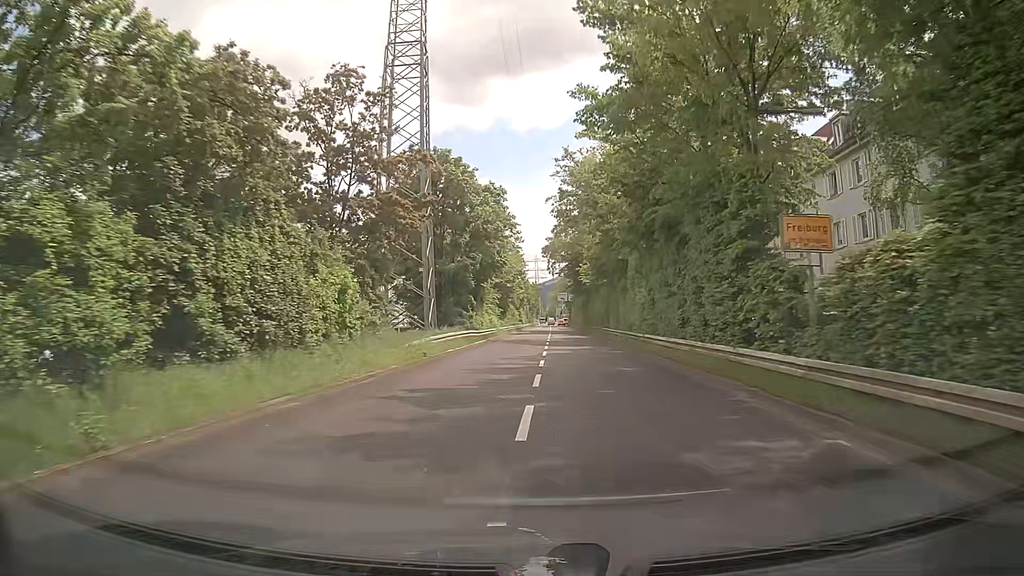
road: trunk_link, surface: asphalt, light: Day
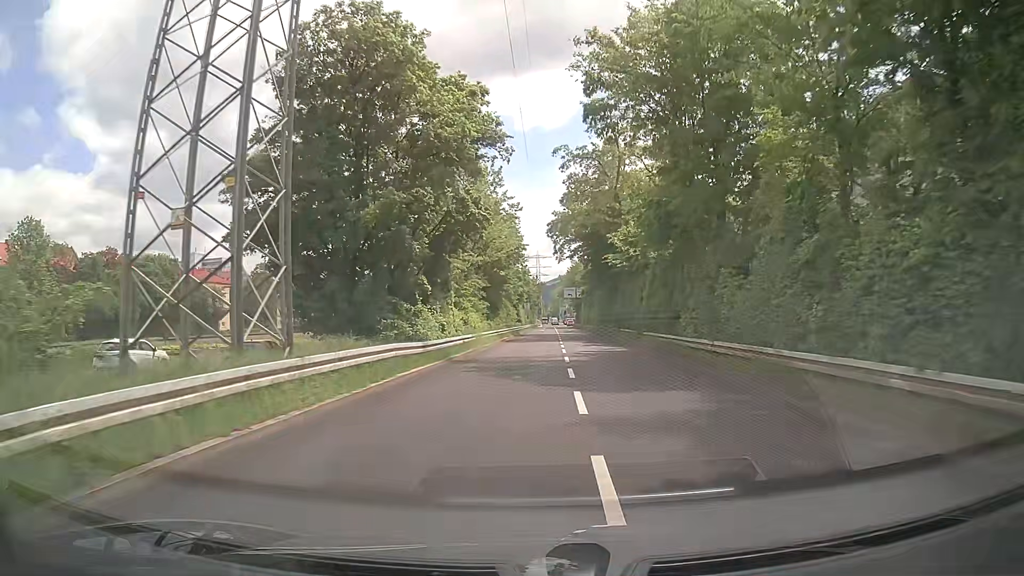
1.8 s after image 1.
(+0.3, +21.9) m; +1°
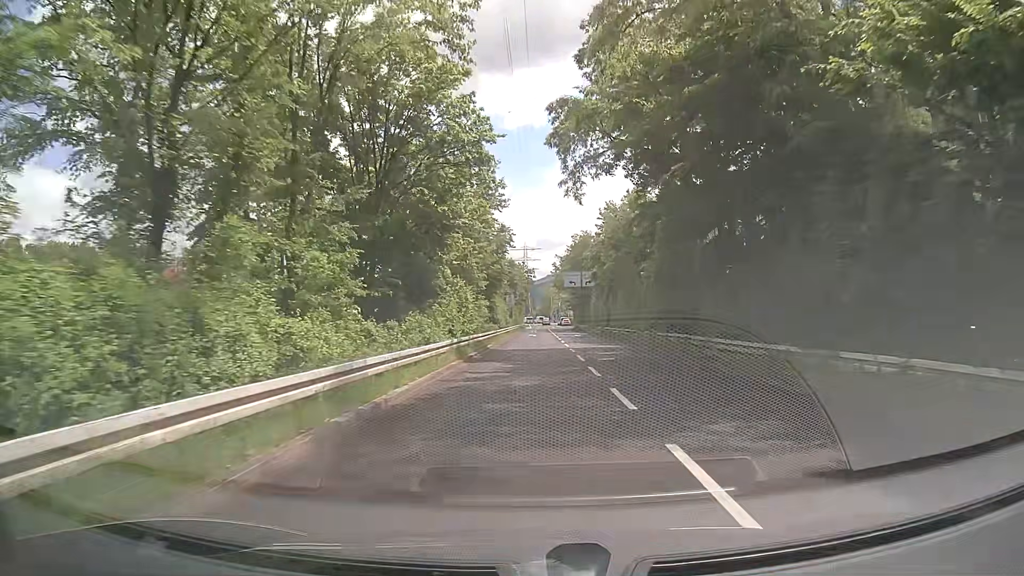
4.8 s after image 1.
(-0.2, +35.7) m; 0°
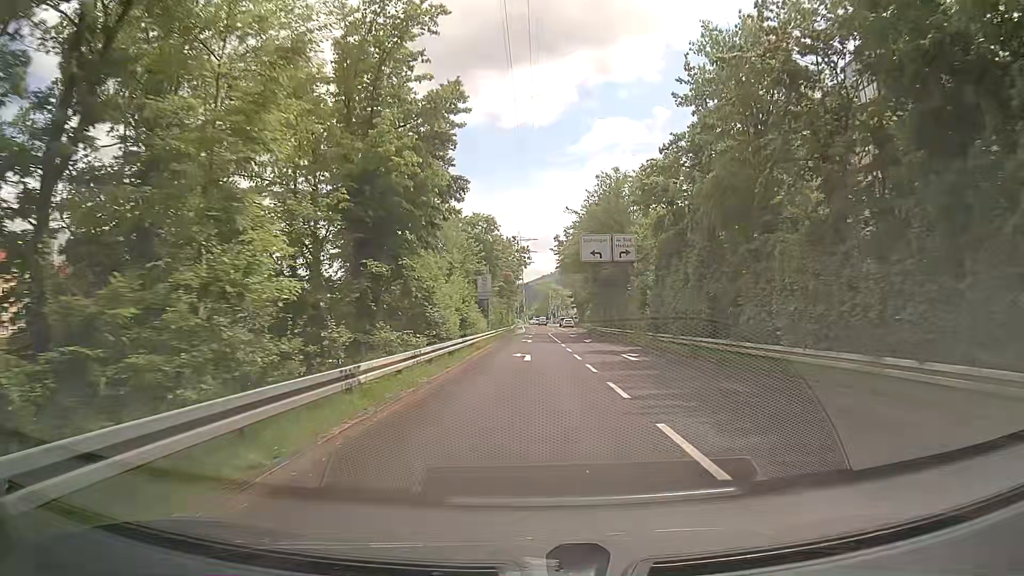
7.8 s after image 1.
(+0.5, +34.7) m; 0°
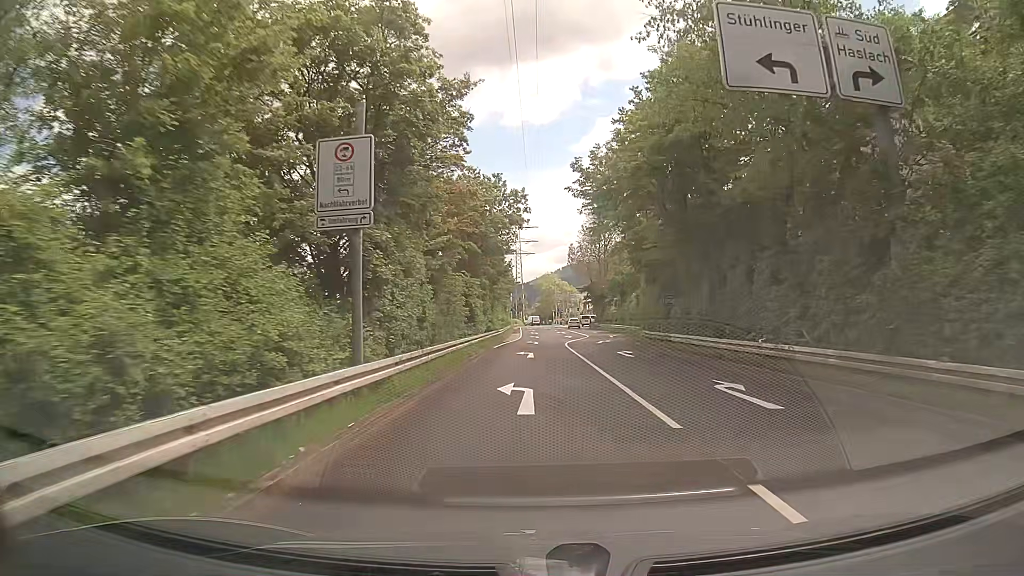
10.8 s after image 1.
(+0.5, +33.4) m; +1°
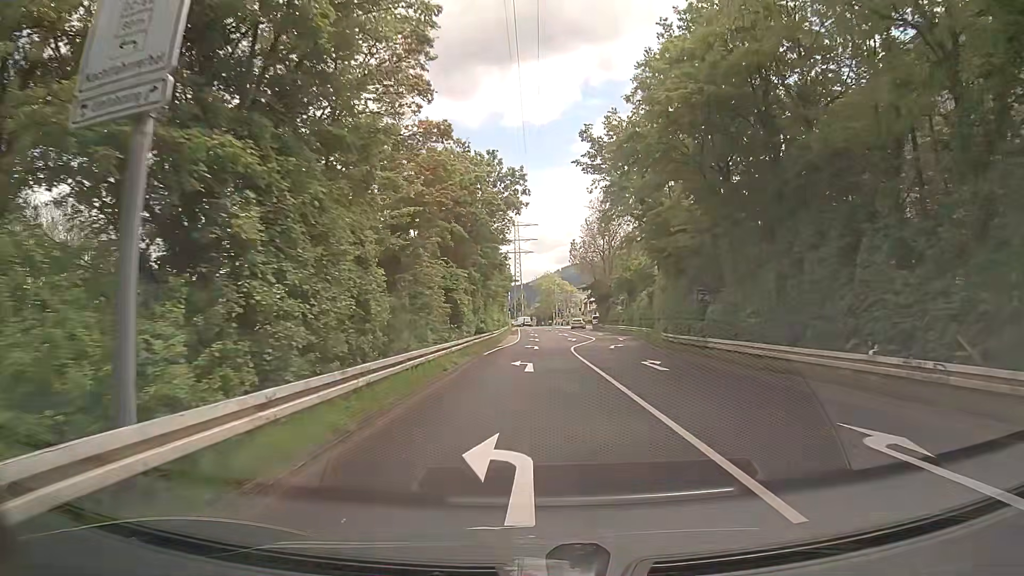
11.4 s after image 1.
(0.0, +6.5) m; -1°
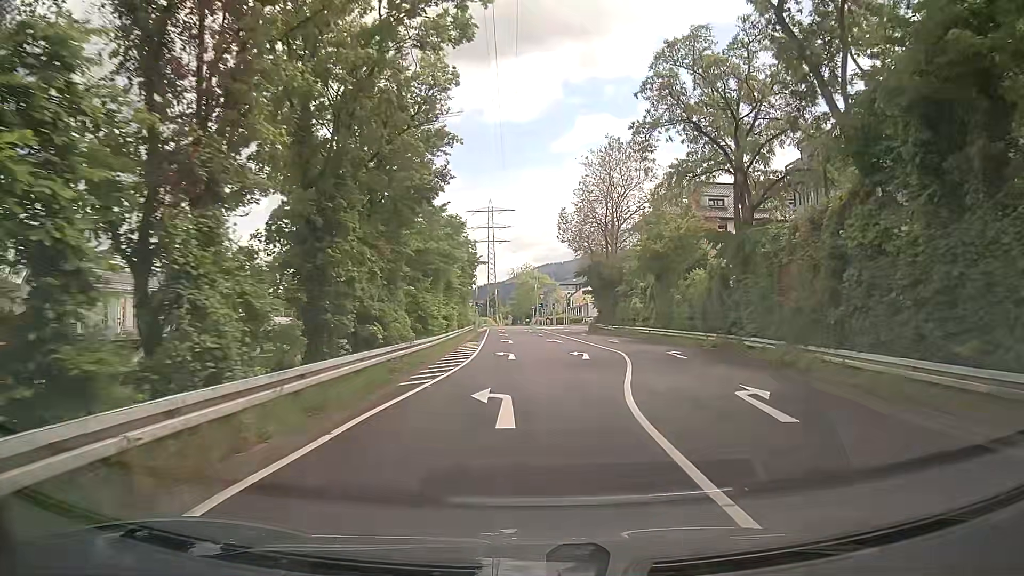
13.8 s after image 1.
(+0.3, +24.8) m; +2°
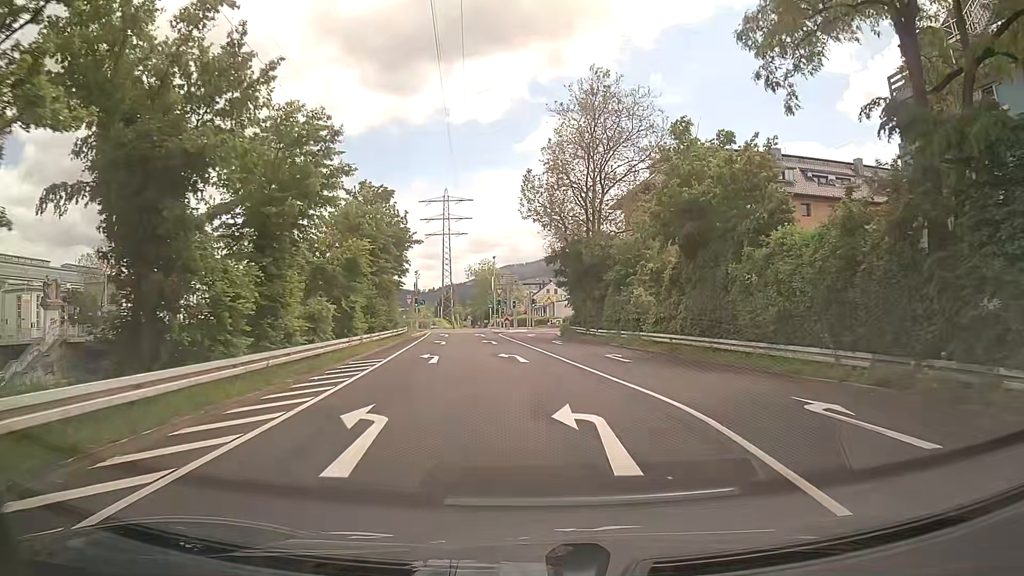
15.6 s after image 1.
(+0.8, +17.5) m; +3°
